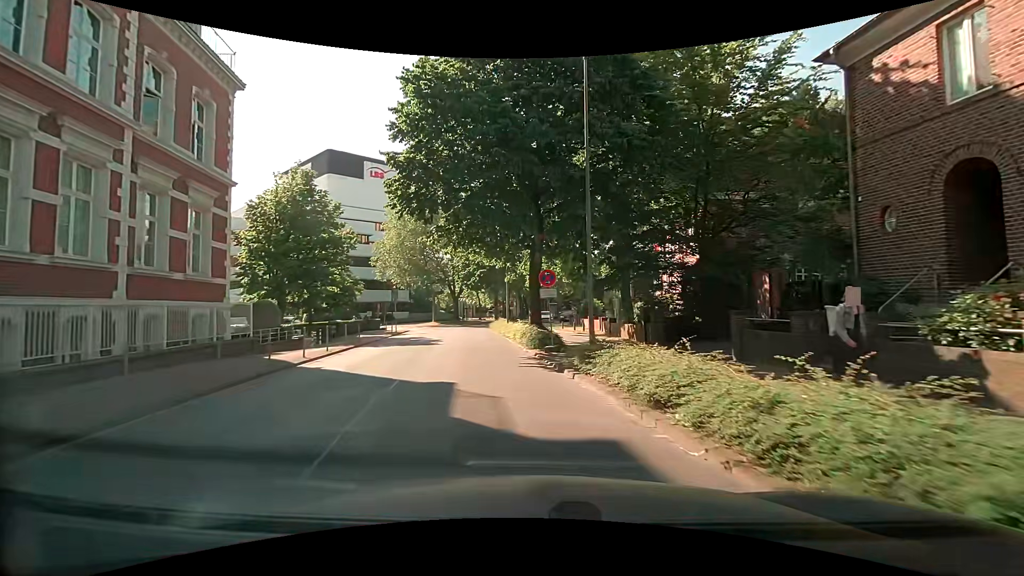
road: tertiary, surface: asphalt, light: Day
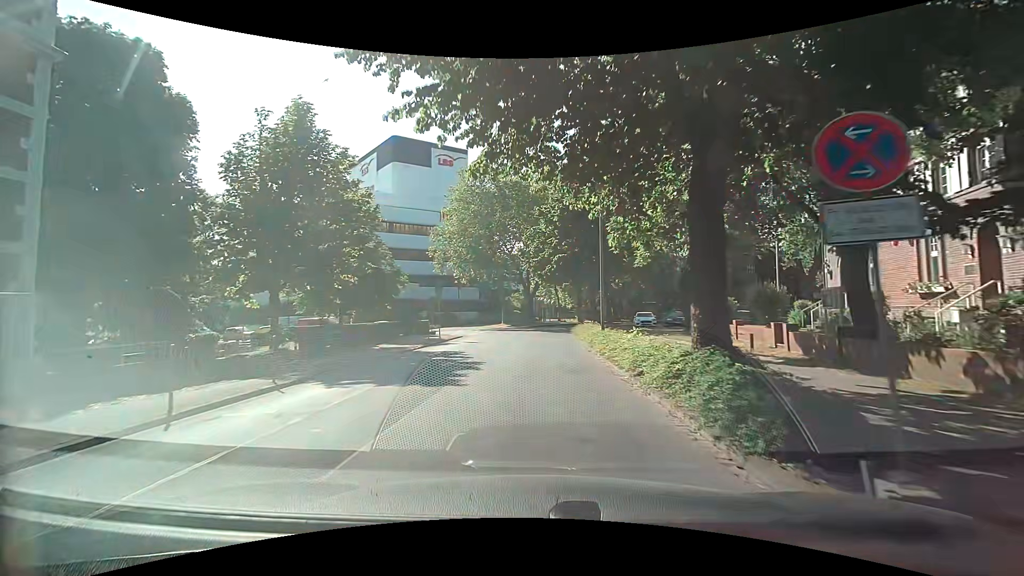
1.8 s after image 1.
(-0.6, +13.1) m; -8°
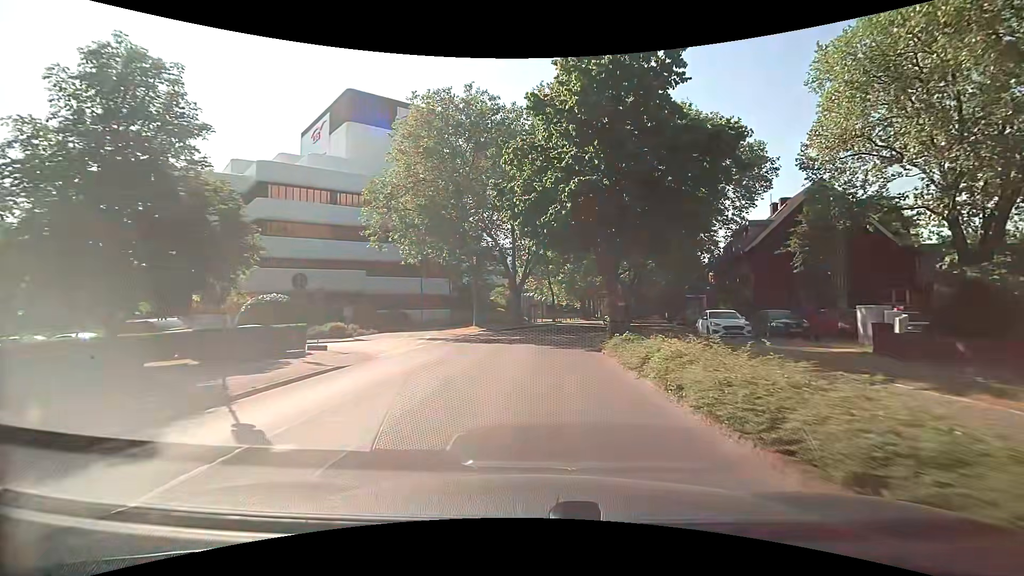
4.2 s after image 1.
(+0.1, +20.3) m; +2°
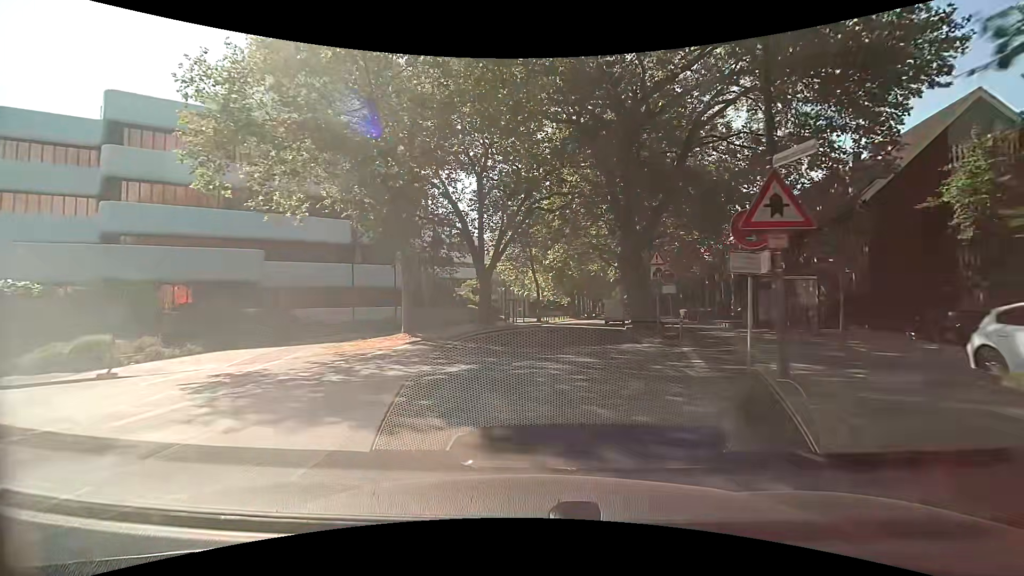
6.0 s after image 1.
(+0.3, +17.6) m; +2°
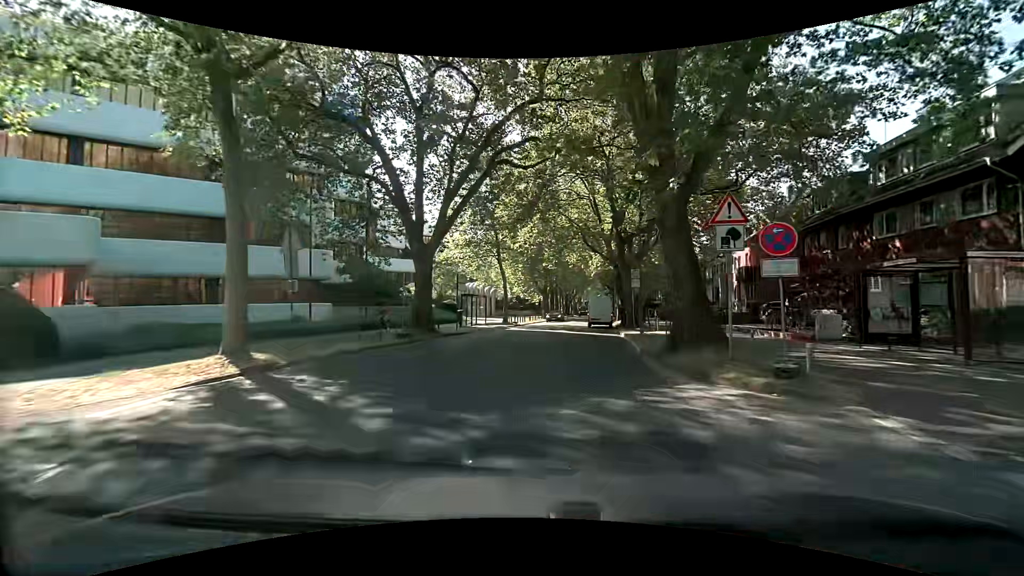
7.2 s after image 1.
(+0.3, +11.1) m; +3°
